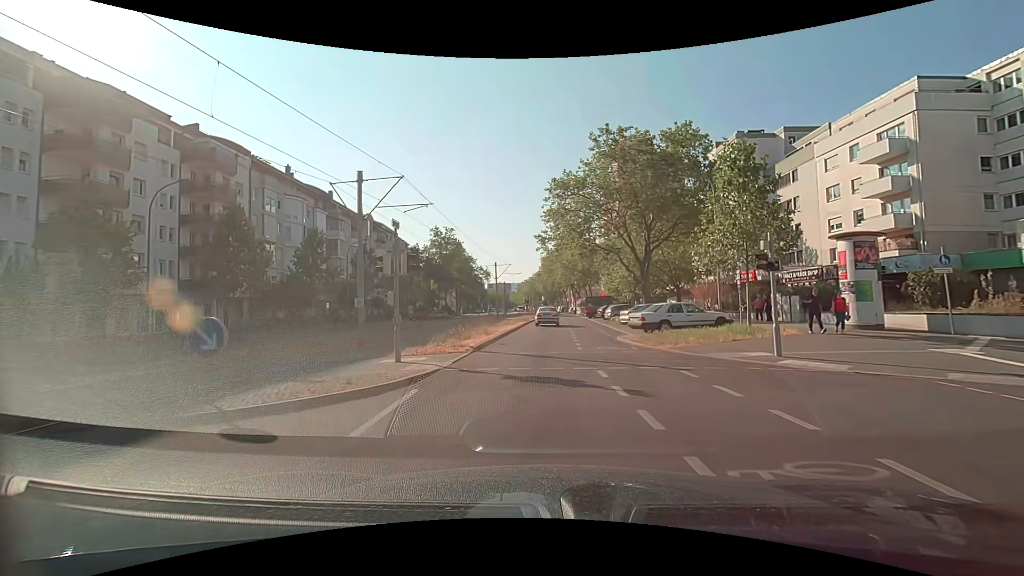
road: tertiary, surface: asphalt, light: Day
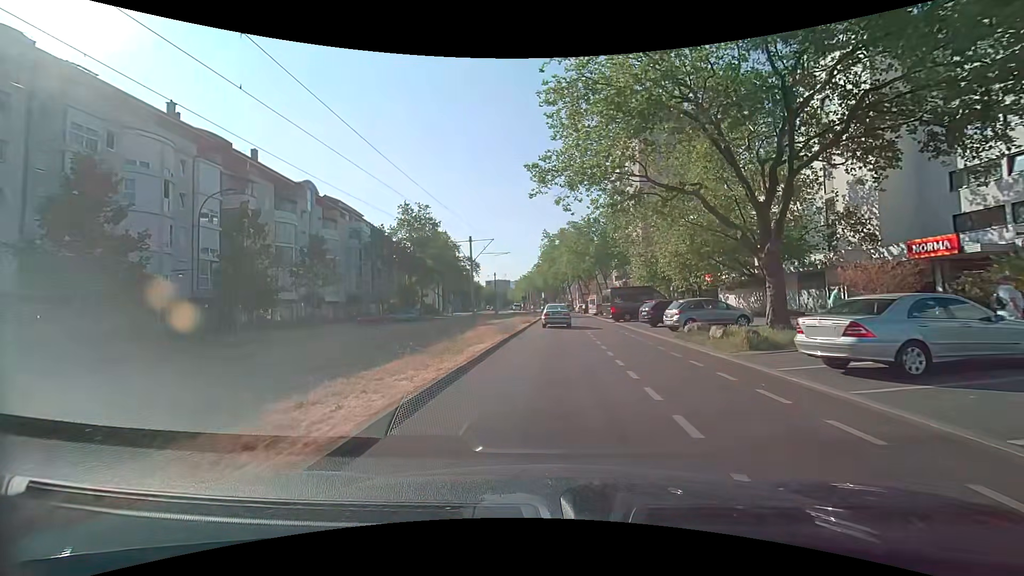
(-0.1, +22.3) m; 0°
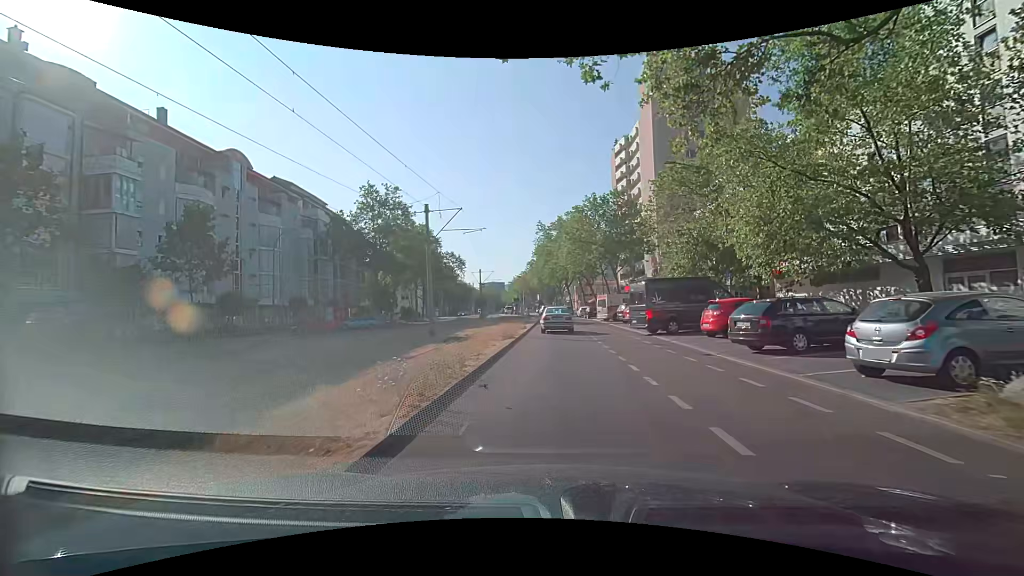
(0.0, +14.3) m; +1°
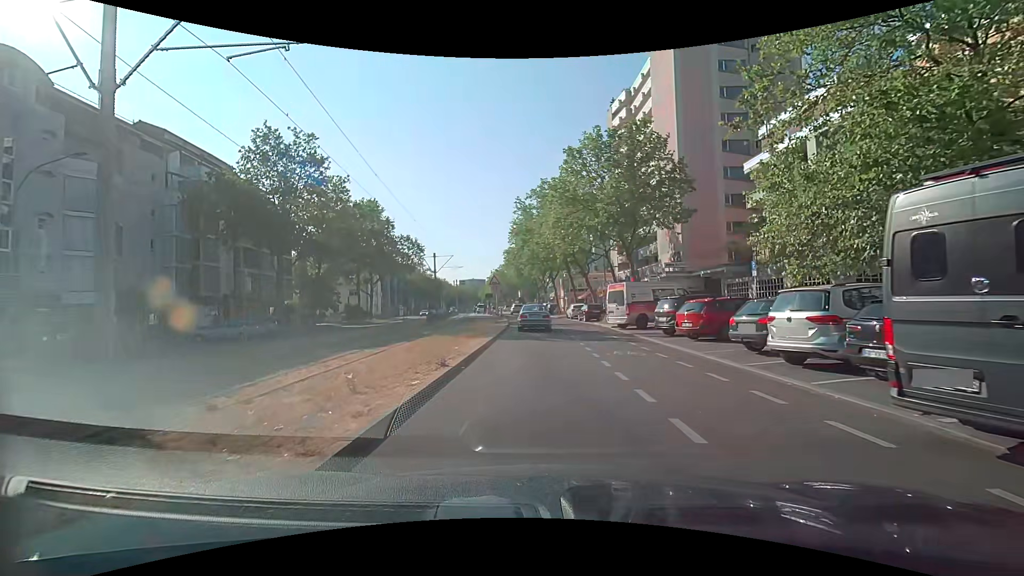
(+0.3, +19.6) m; +1°
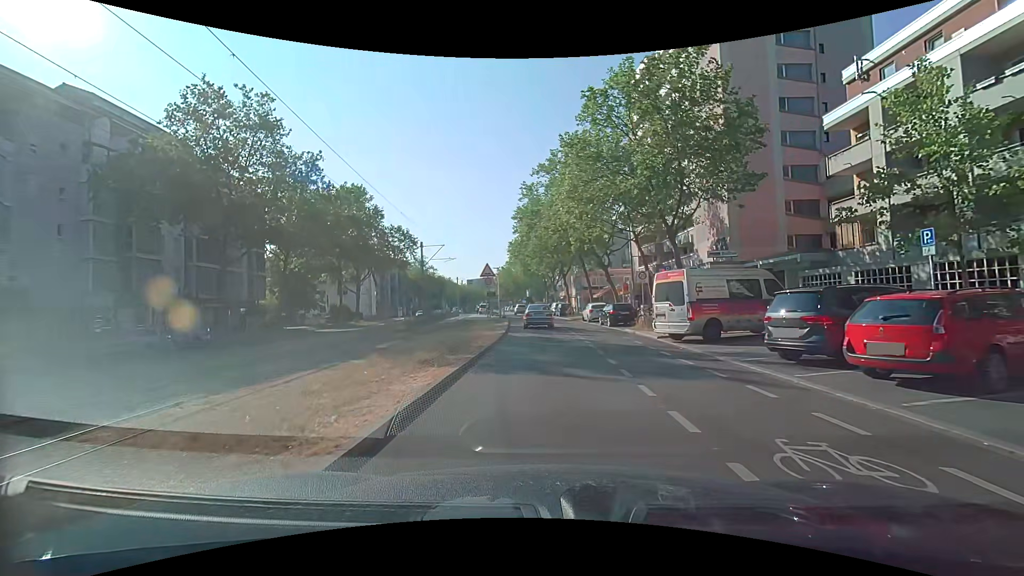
(0.0, +9.4) m; 0°
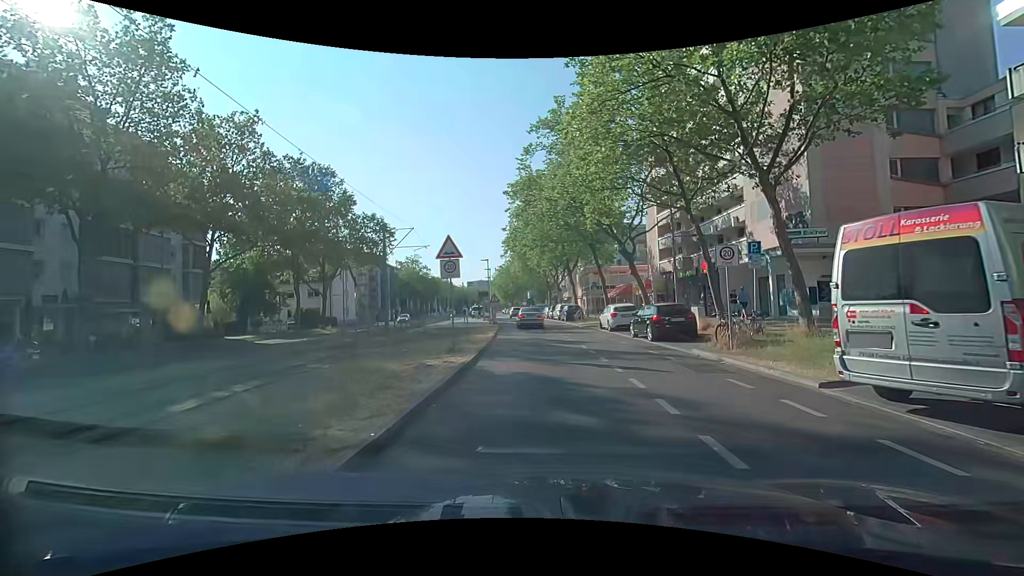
(-0.2, +11.1) m; 0°
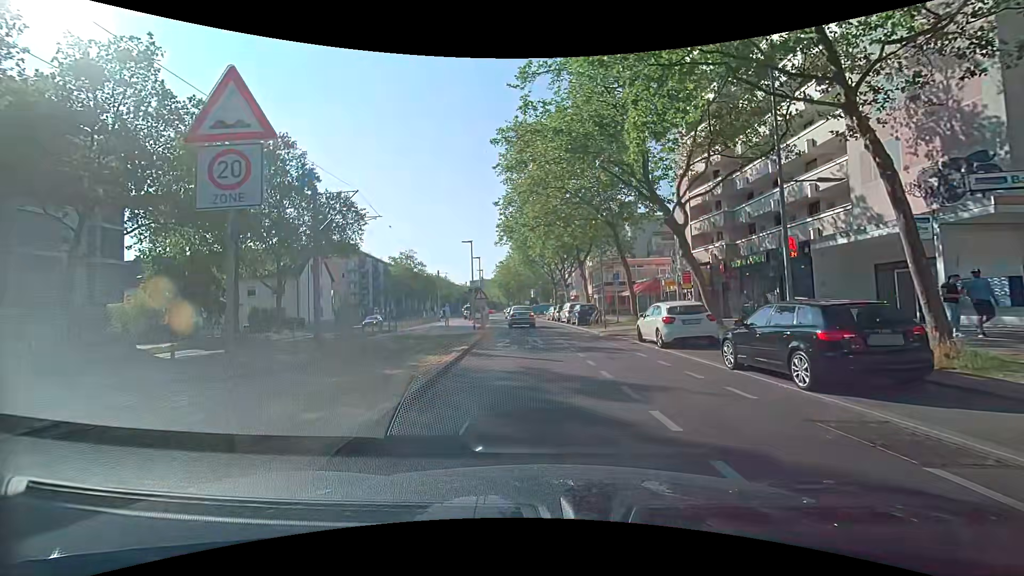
(-0.2, +10.8) m; -1°
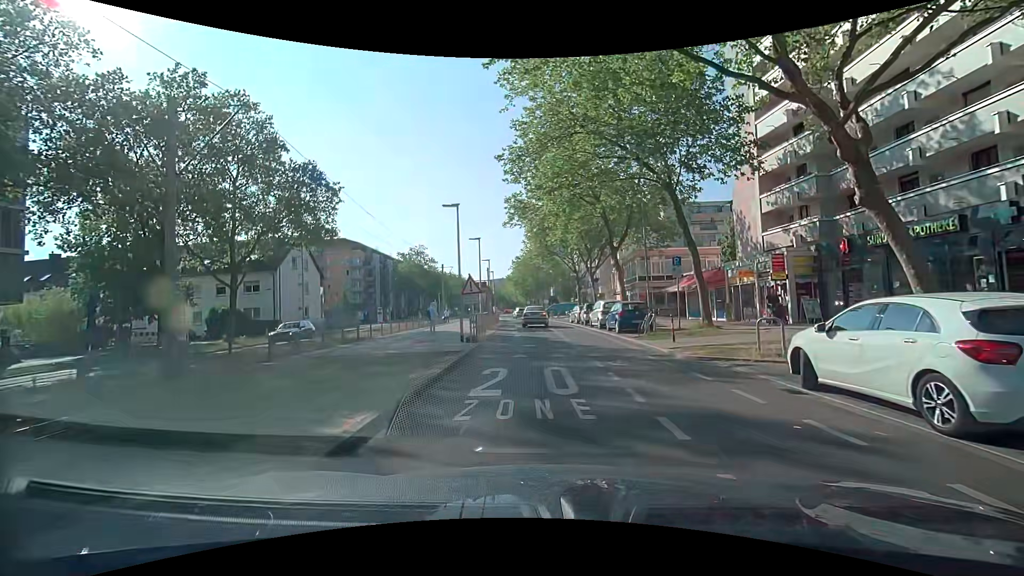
(-0.3, +10.3) m; -4°
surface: paving_stones
(0, +10) (0, +20) (0, +30) (0, +40) (-1, +50) (-2, +60) (-2, +70) (-3, +80) (-3, +90) (-4, +100) m
